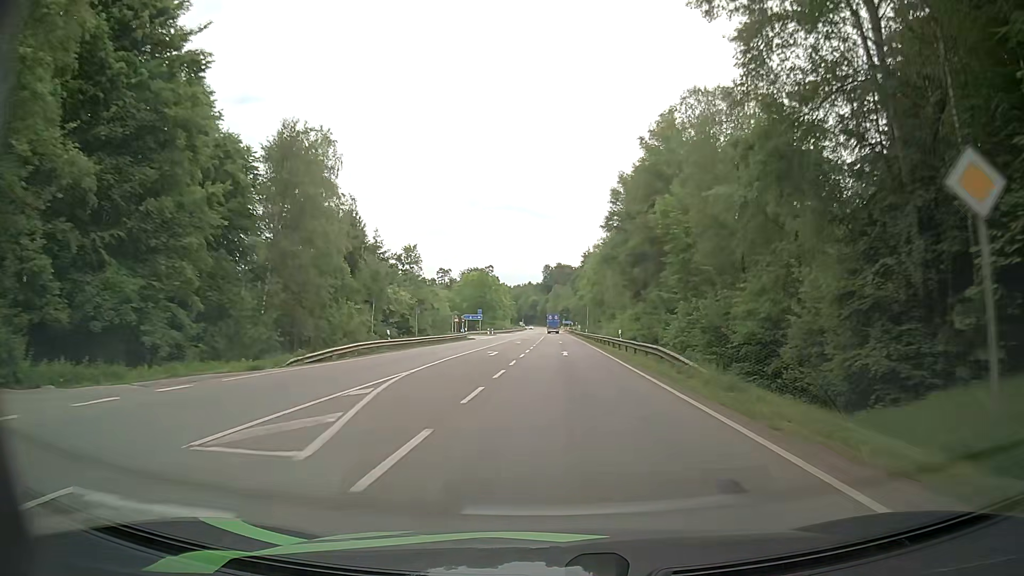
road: secondary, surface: asphalt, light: Day
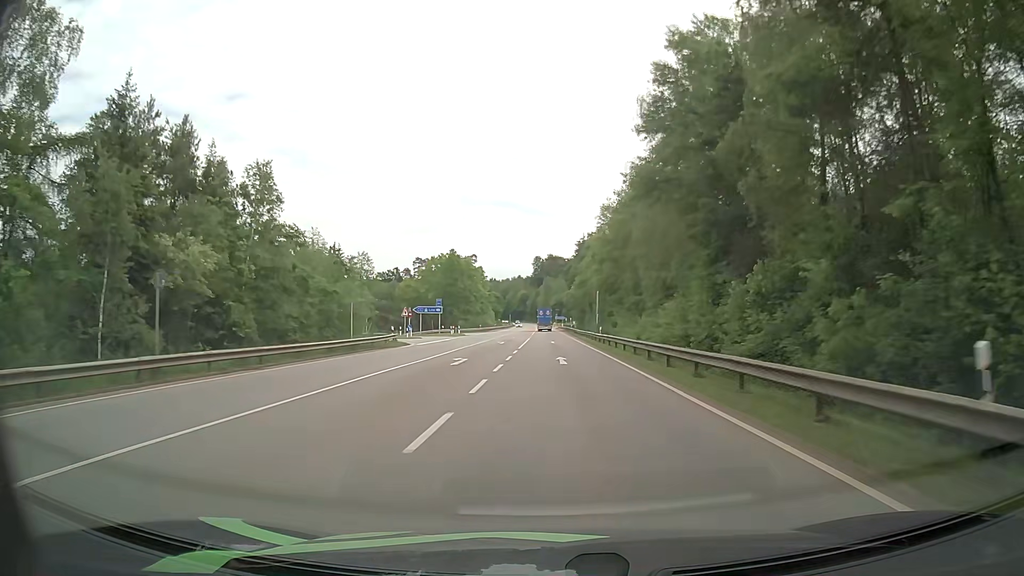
(+0.1, +34.4) m; +1°
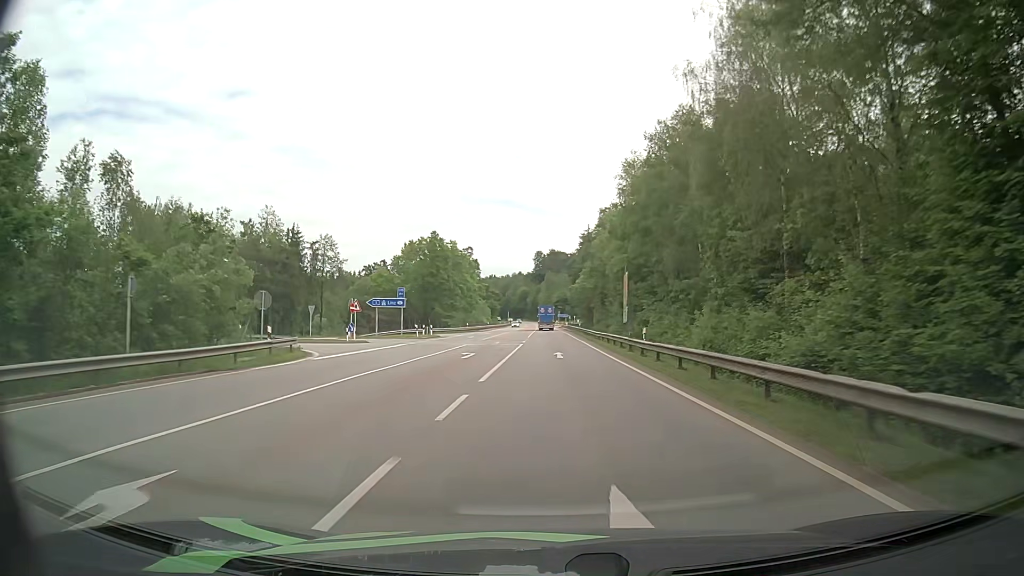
(-0.1, +21.6) m; 0°
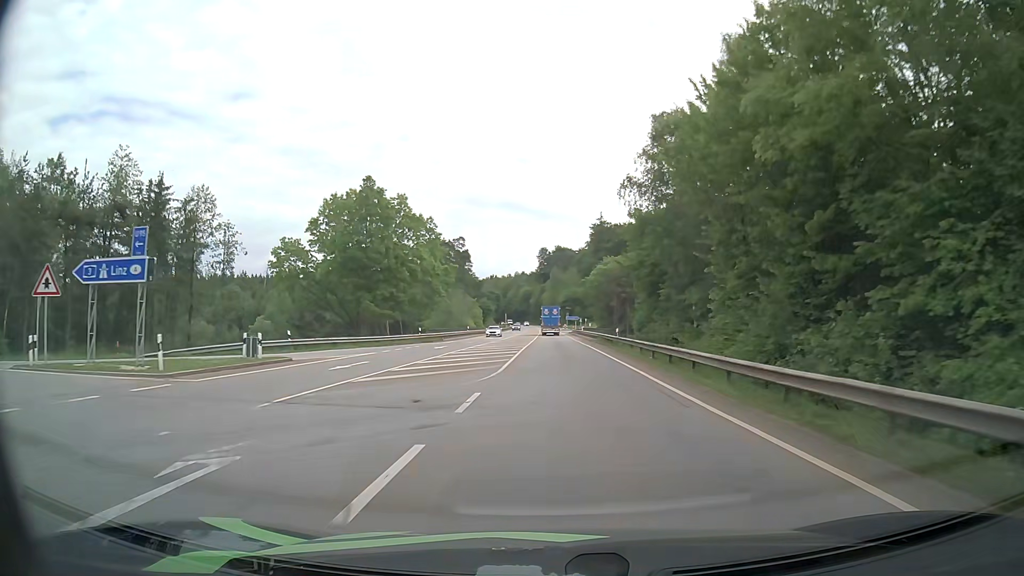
(-0.1, +40.0) m; 0°
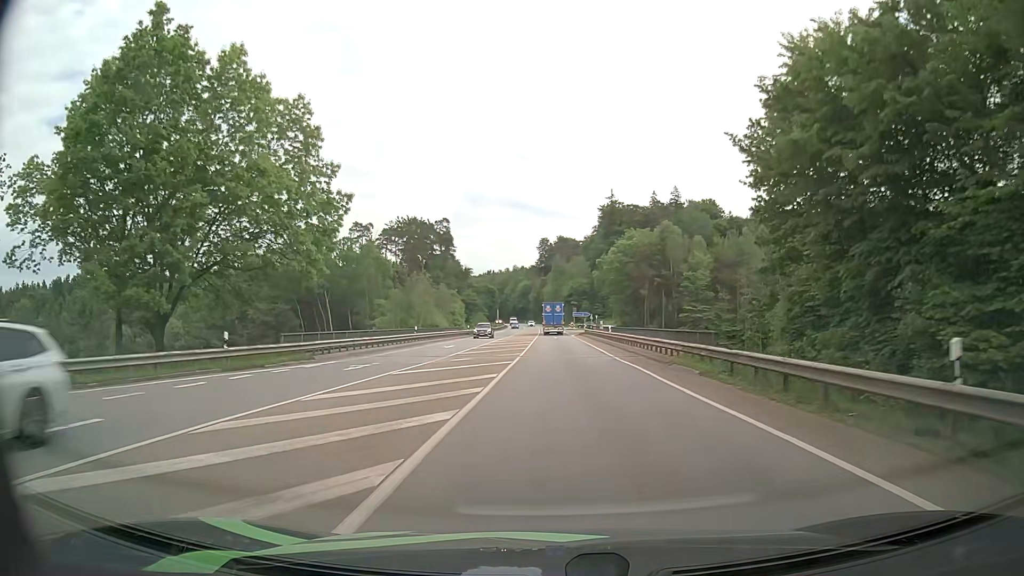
(0.0, +36.9) m; 0°
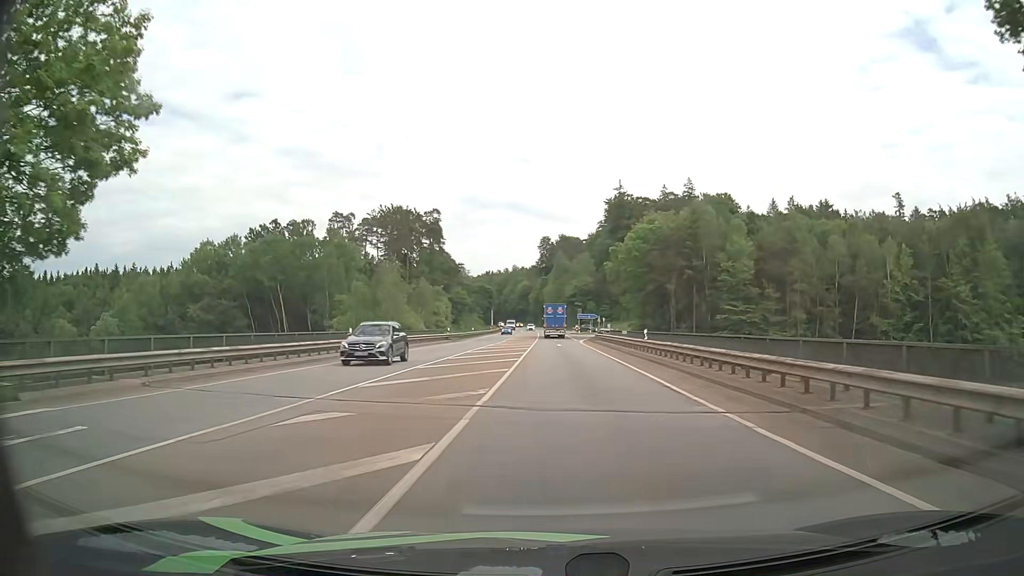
(-0.2, +18.3) m; -1°
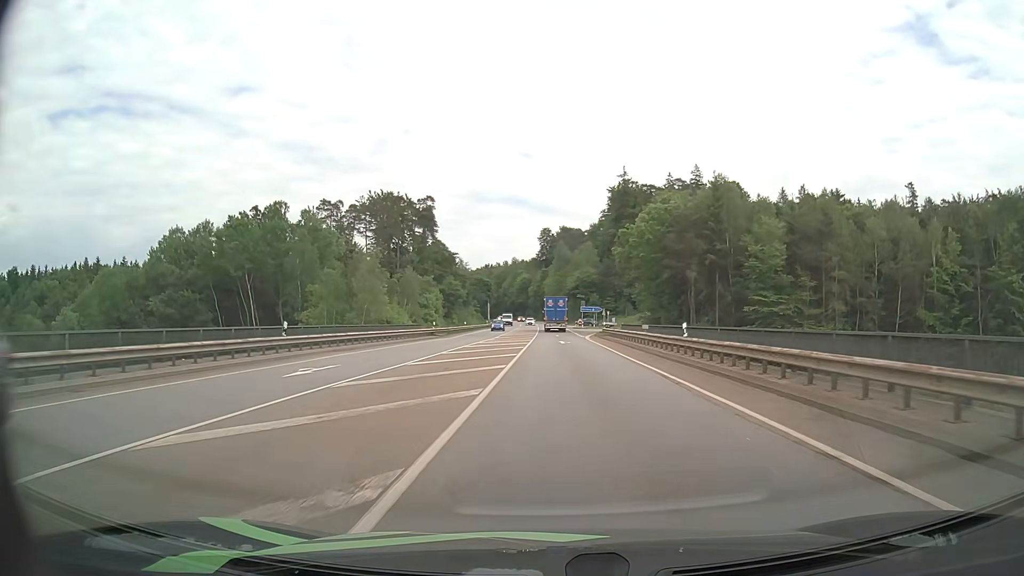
(+0.1, +9.3) m; +1°
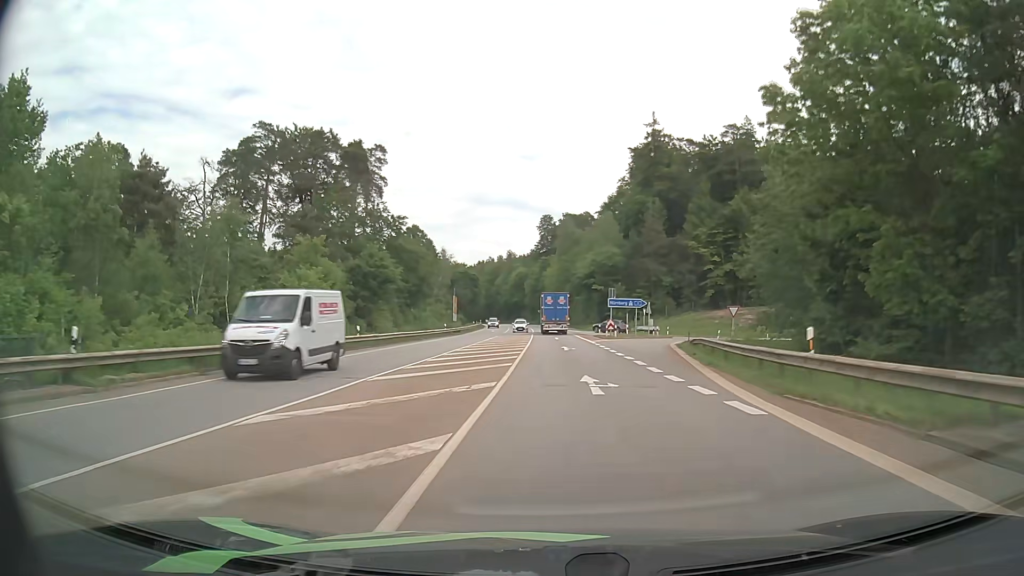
(-0.2, +48.7) m; 0°
(0, +10) (0, +20) (0, +30) (0, +40) (+1, +50) (+1, +60) (+1, +70) (0, +80) (0, +90) (0, +100) m
